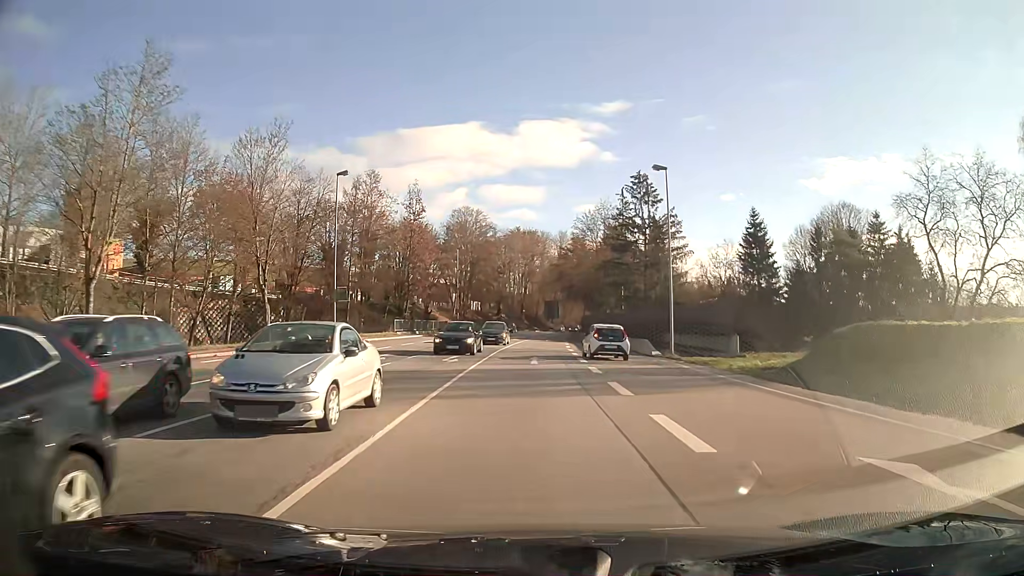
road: primary_link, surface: asphalt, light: Day
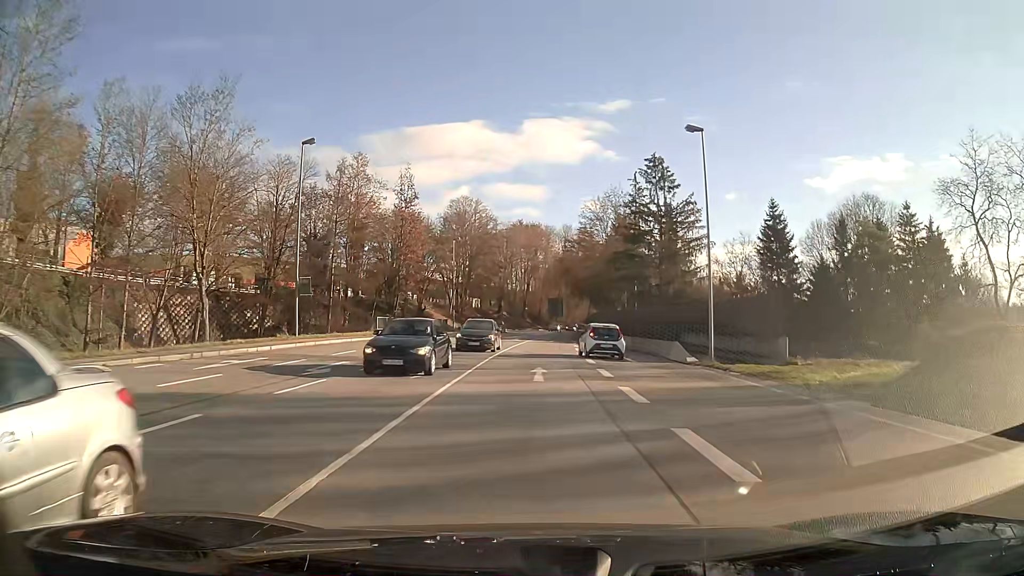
(0.0, +7.4) m; 0°
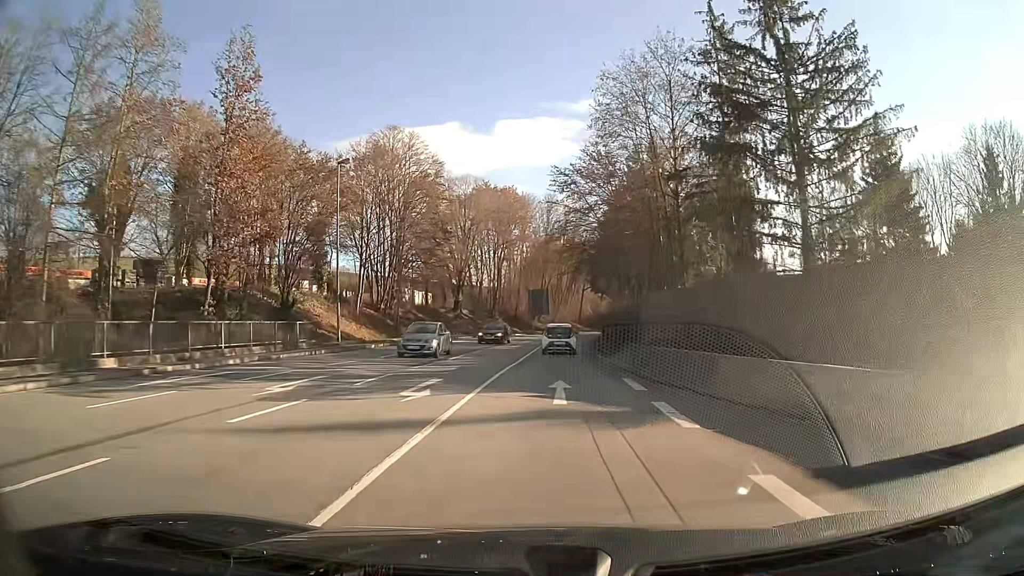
(+0.5, +39.1) m; +2°
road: primary
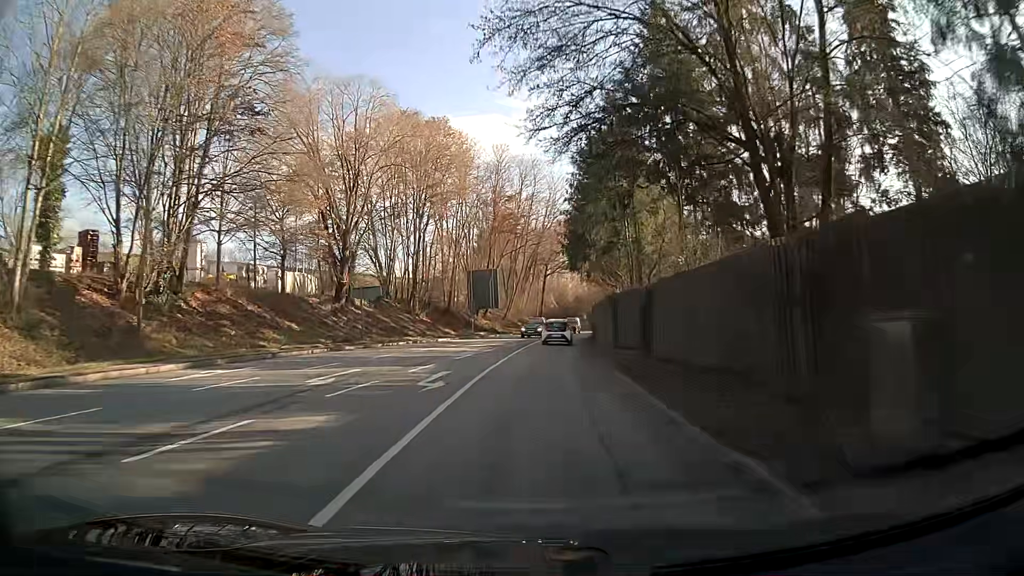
(+1.2, +33.1) m; +4°
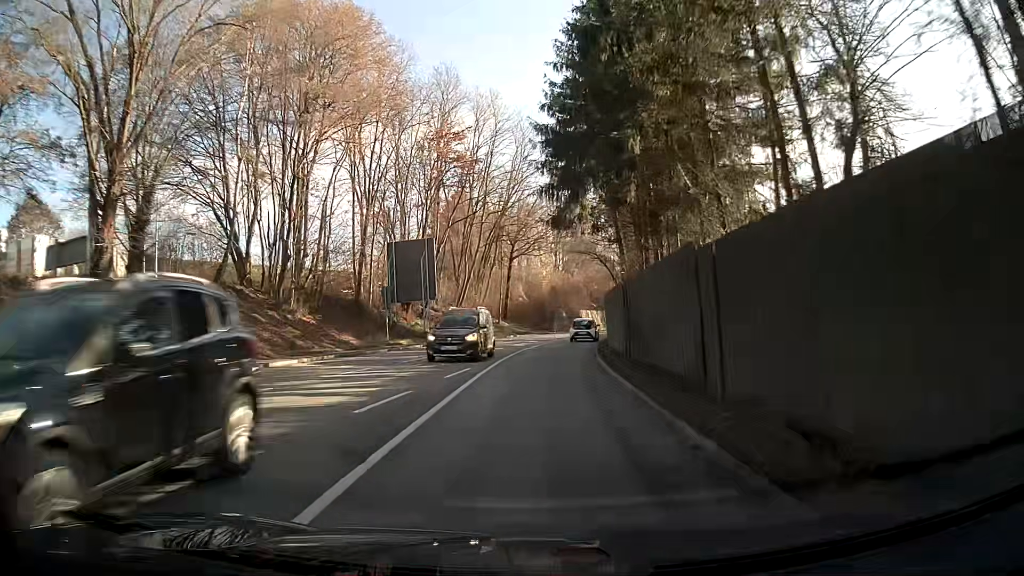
(+0.5, +25.6) m; +2°
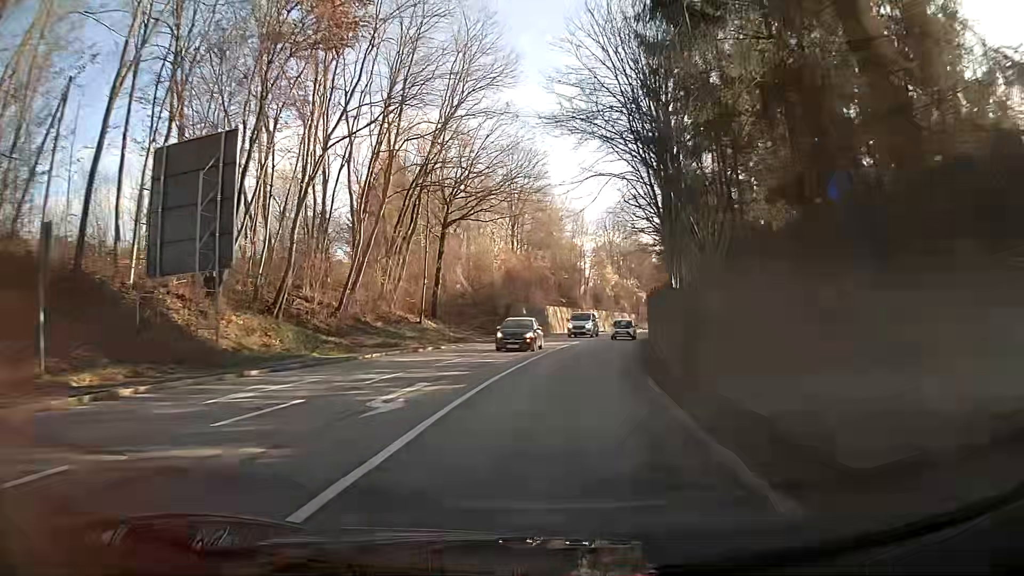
(+0.8, +25.6) m; +5°
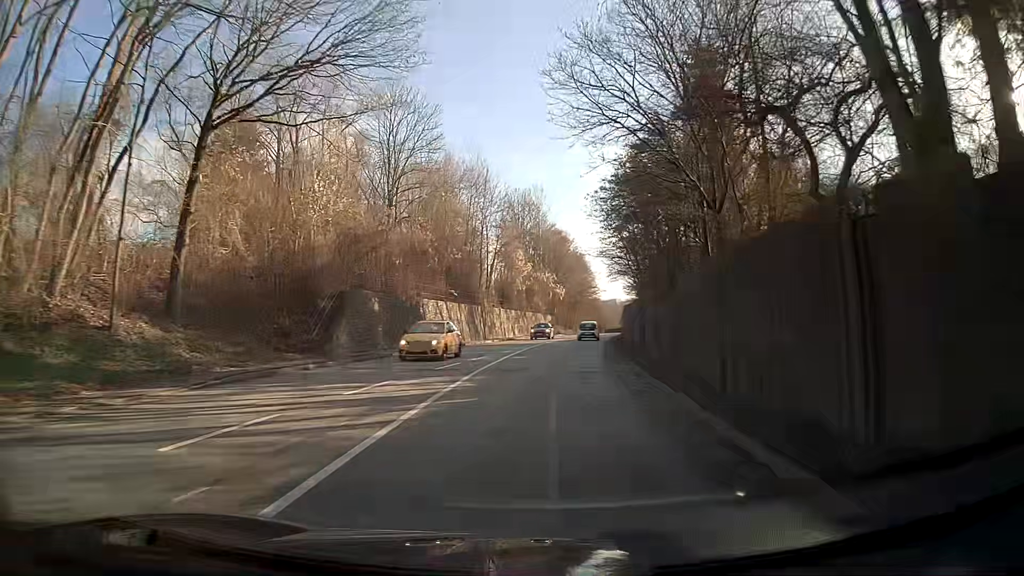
(+2.1, +25.4) m; +8°
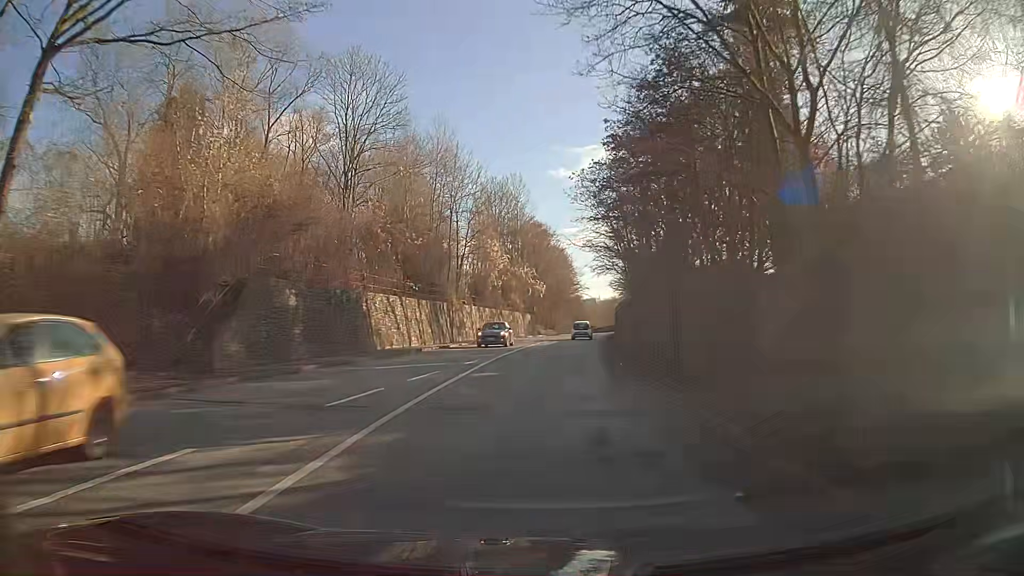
(0.0, +8.6) m; 0°
